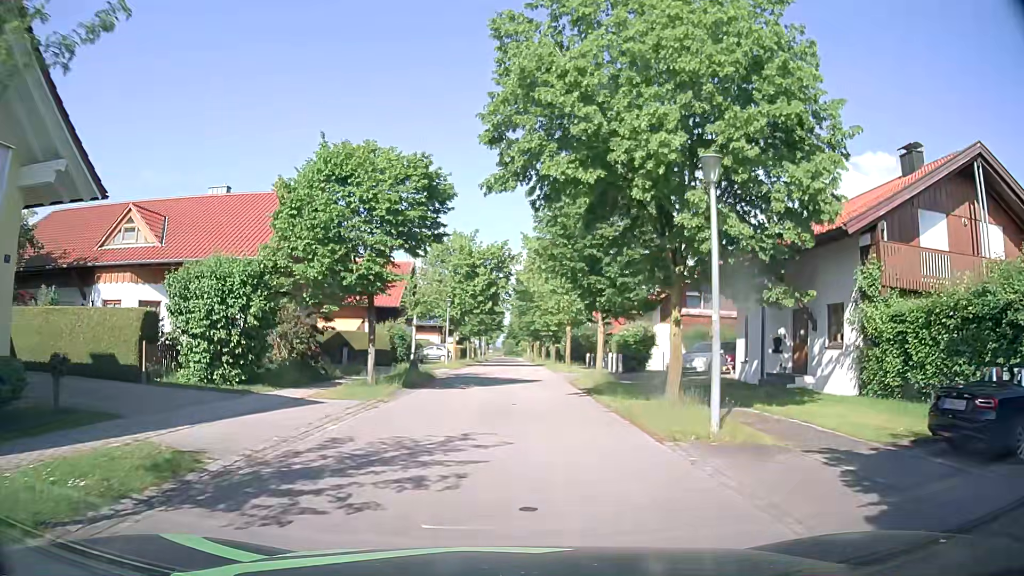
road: residential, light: Day
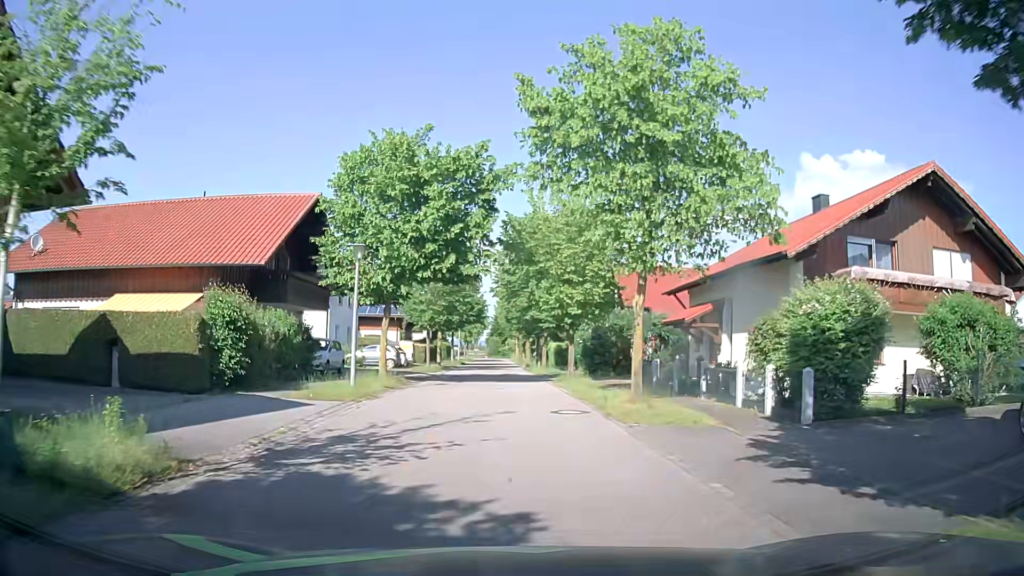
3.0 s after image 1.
(+0.2, +22.9) m; +1°
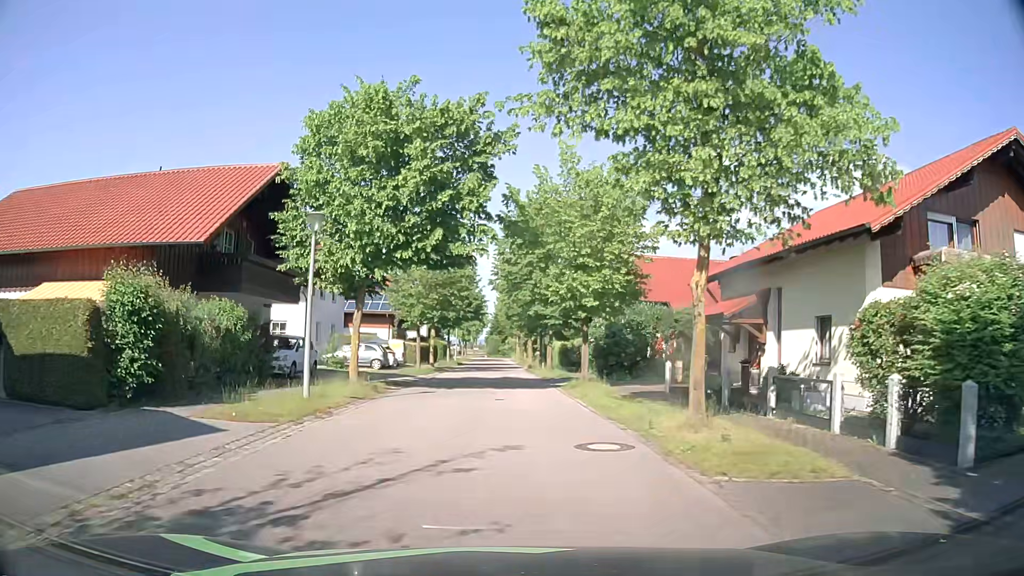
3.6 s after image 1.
(0.0, +4.7) m; 0°
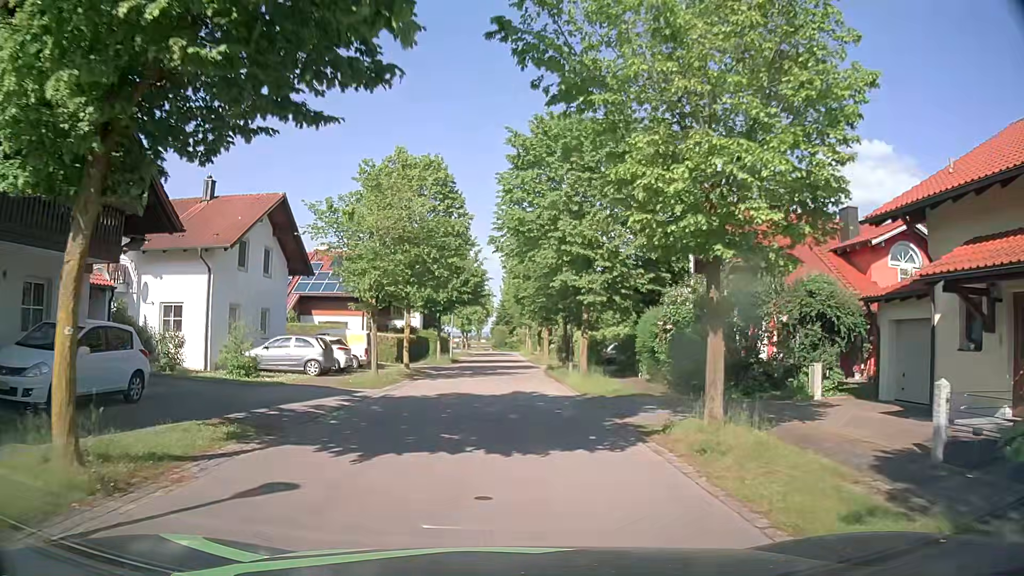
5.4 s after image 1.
(0.0, +13.8) m; 0°
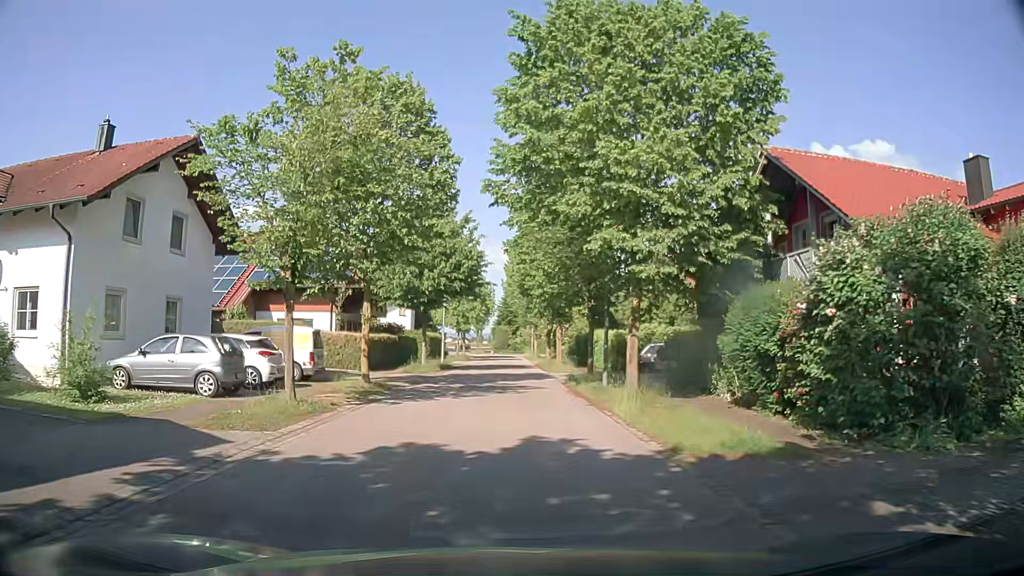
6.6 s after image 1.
(-0.1, +9.2) m; 0°
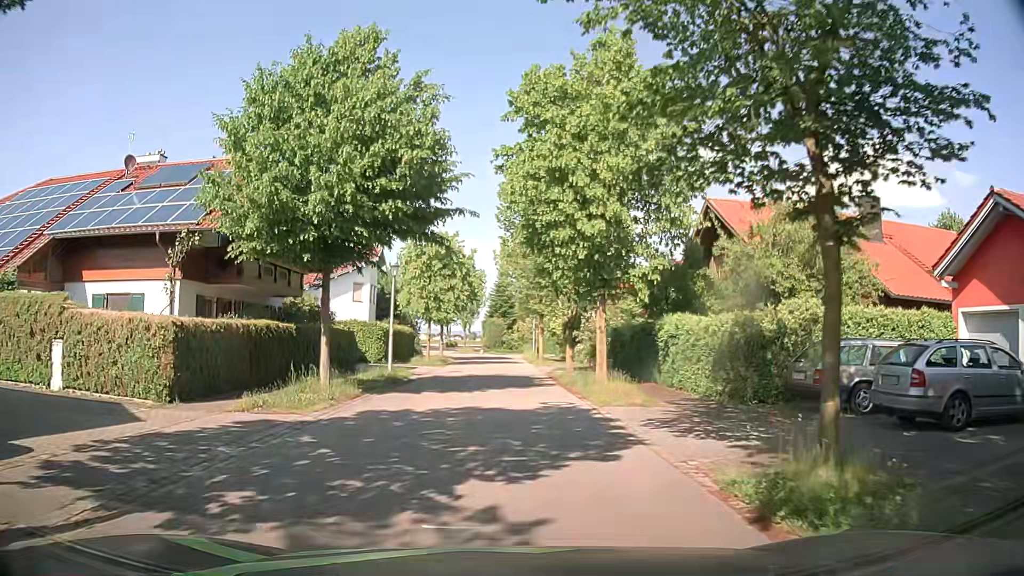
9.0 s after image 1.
(-0.1, +18.2) m; 0°
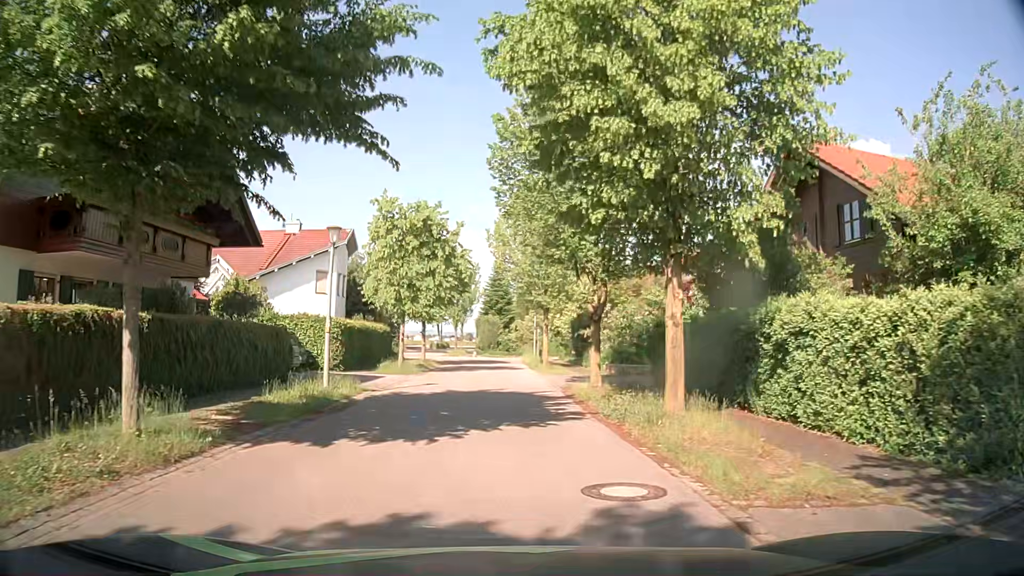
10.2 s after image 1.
(-0.1, +8.8) m; 0°
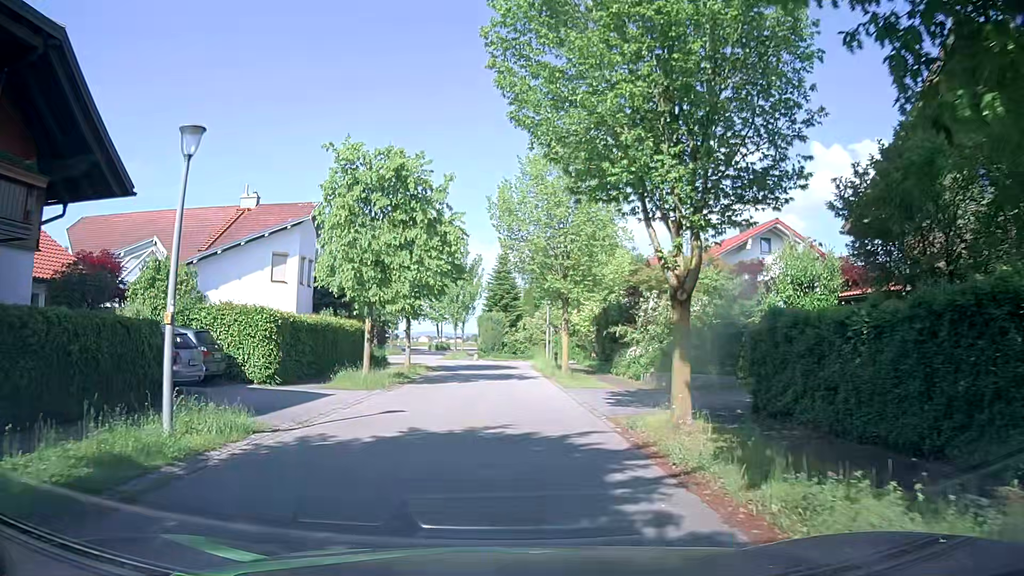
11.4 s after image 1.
(0.0, +8.6) m; 0°
(0, +10) (0, +20) (-1, +30) (-2, +40) (-6, +49) (-9, +59) (-9, +69) (-8, +79) (-7, +88) (-10, +98) m
